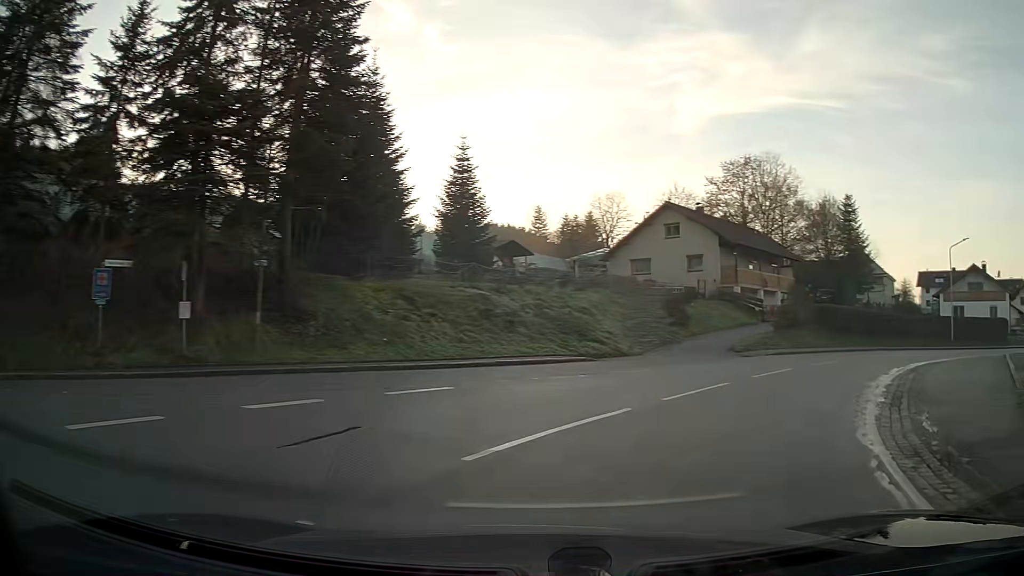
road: tertiary_link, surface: asphalt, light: Day
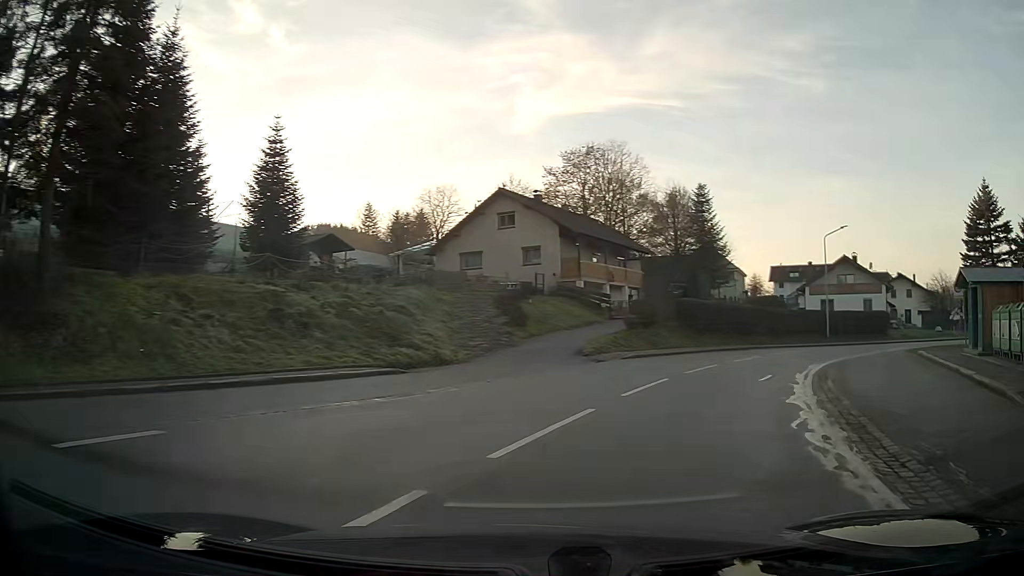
(+0.6, +5.1) m; +12°
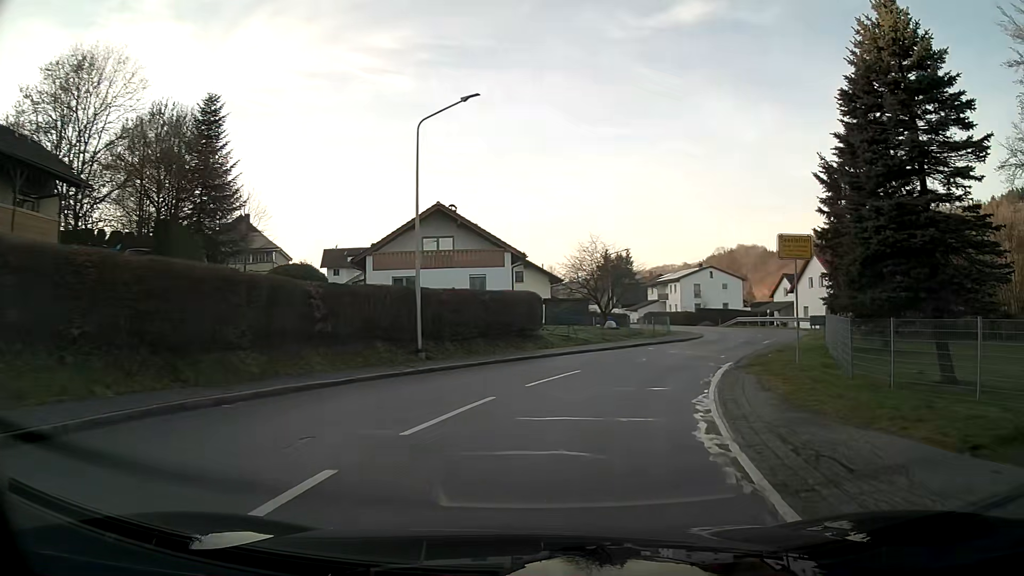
(+9.5, +25.9) m; +36°
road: tertiary
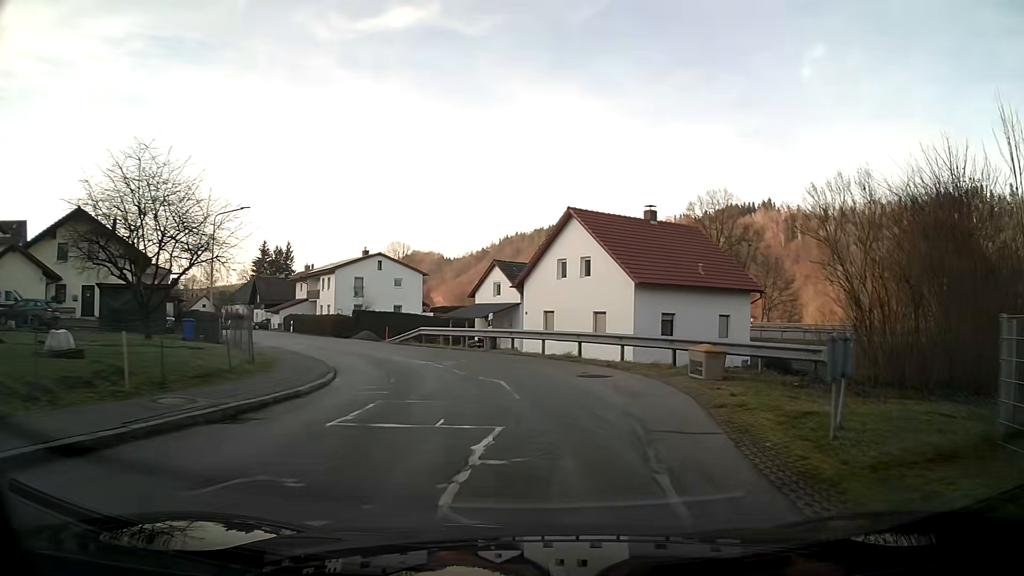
(+6.5, +26.0) m; +25°
(0, +10) (-3, +20) (-7, +29) (-12, +37) (-17, +46) (-22, +55) (-28, +63) (-33, +71) (-39, +79) (-45, +87) m
